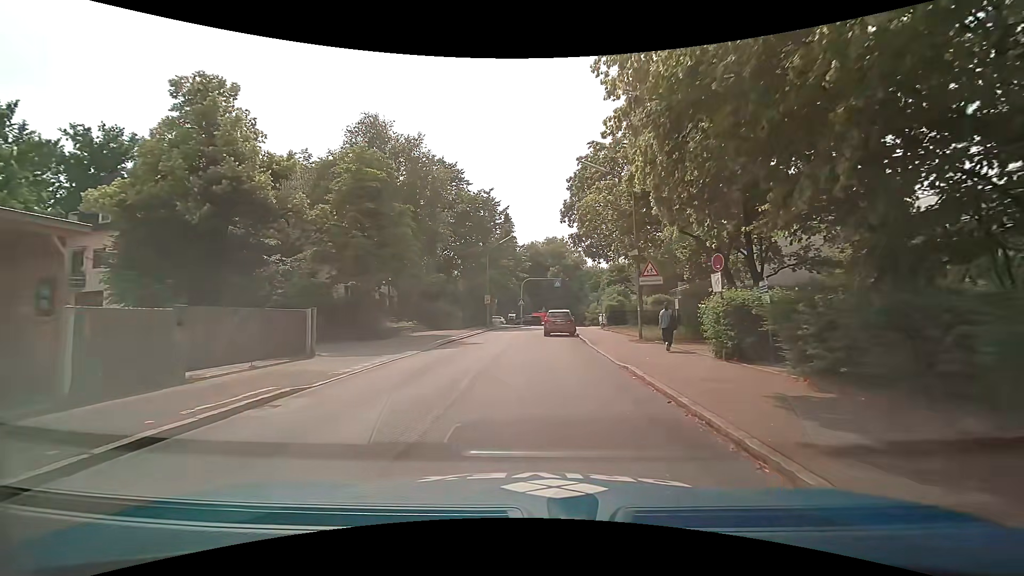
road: tertiary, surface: asphalt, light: Day
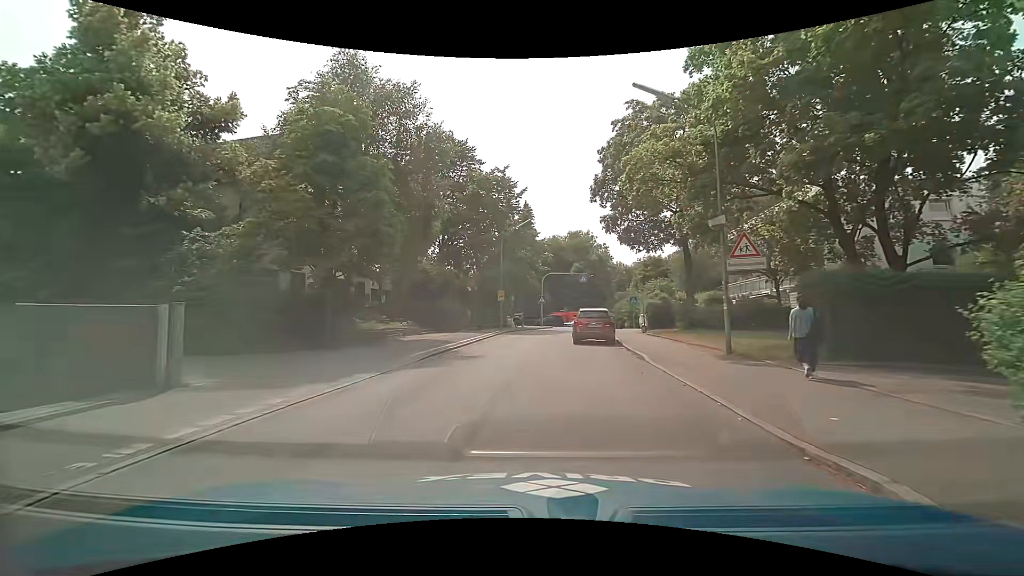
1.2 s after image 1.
(-0.2, +7.6) m; -2°
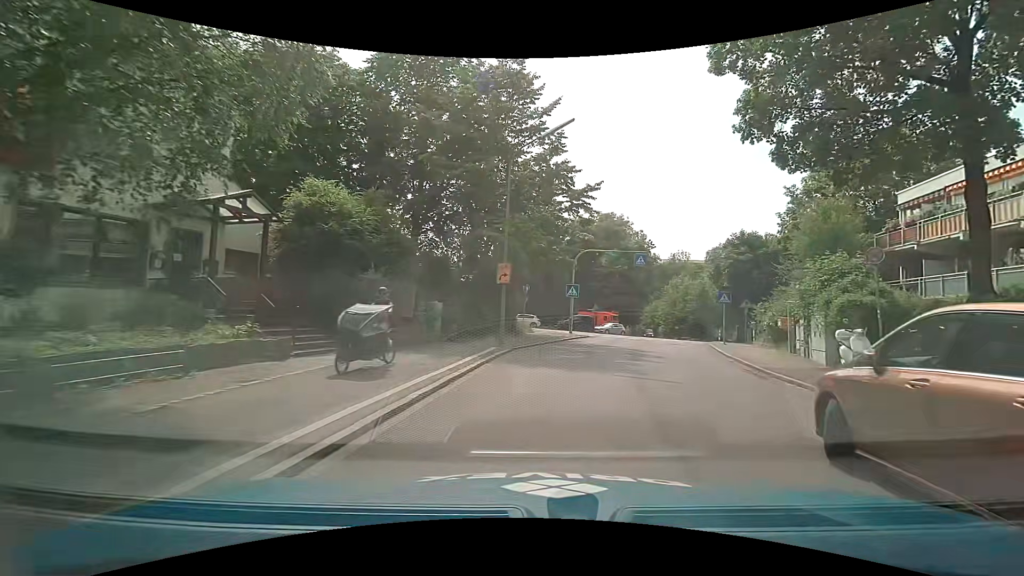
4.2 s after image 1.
(-1.0, +19.2) m; -3°
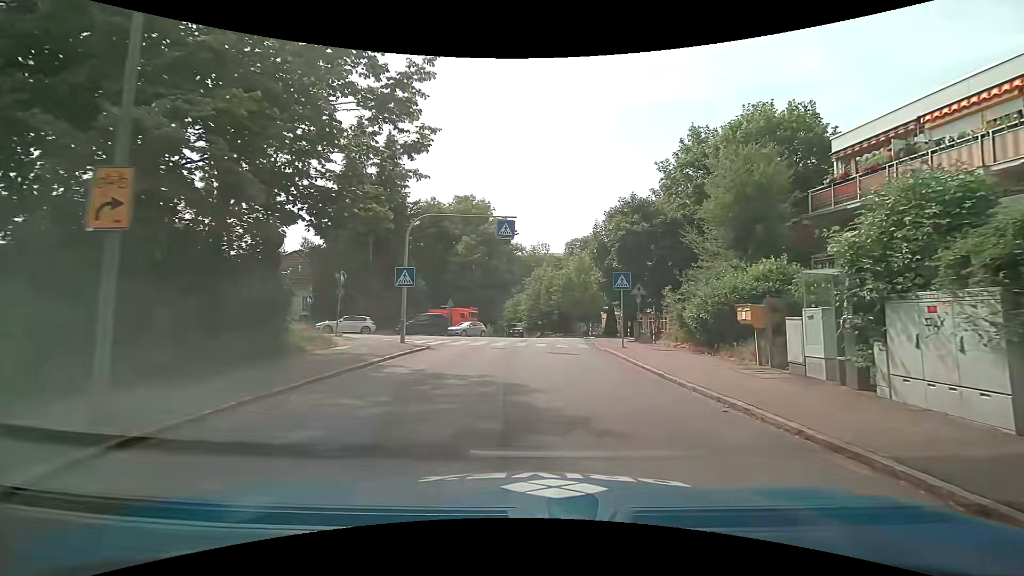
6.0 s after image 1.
(+1.7, +11.5) m; +17°
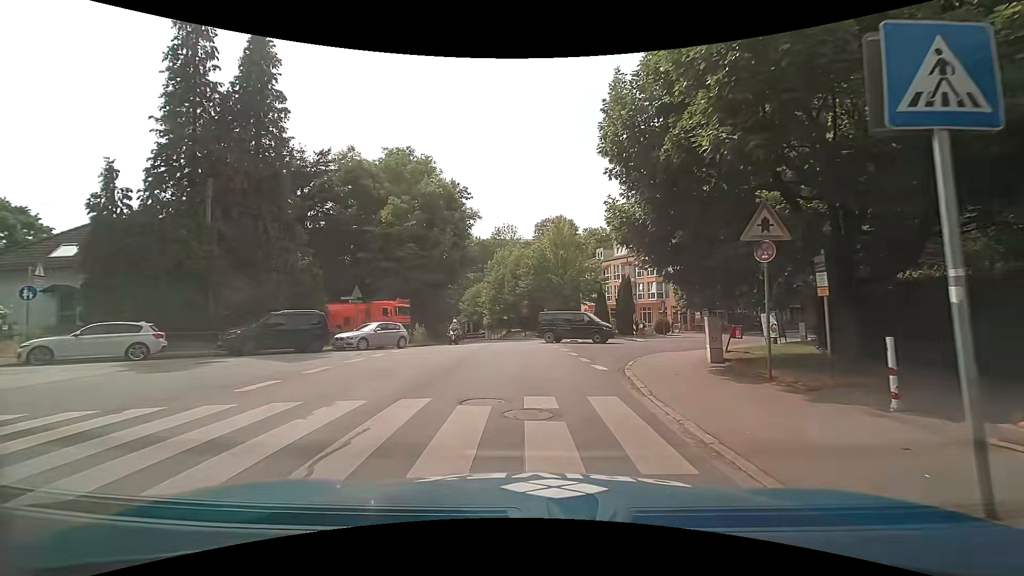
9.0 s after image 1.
(+0.8, +18.4) m; +4°
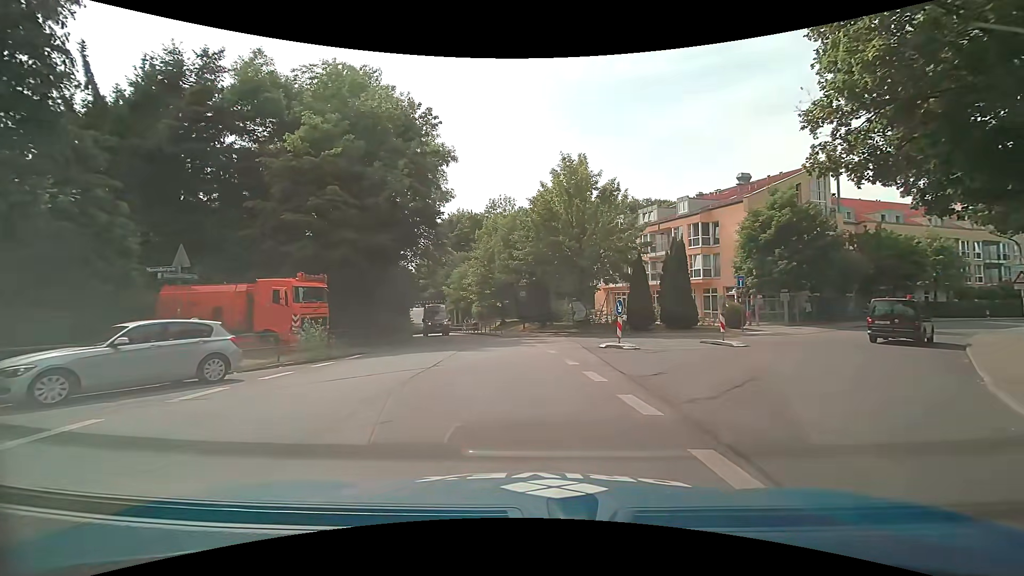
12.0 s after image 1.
(-0.1, +16.0) m; 0°
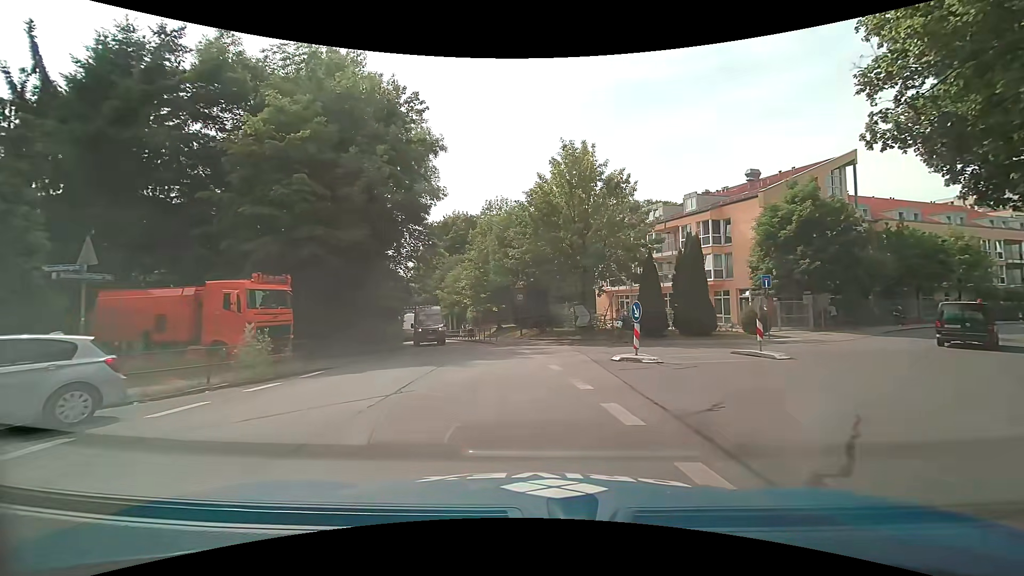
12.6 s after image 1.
(0.0, +3.3) m; +1°
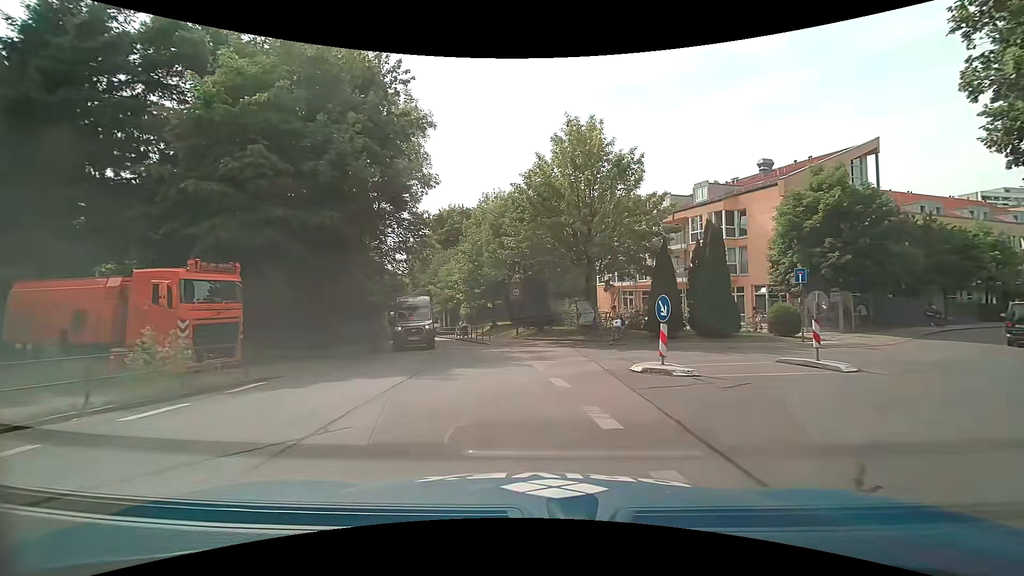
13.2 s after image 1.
(0.0, +3.3) m; 0°
